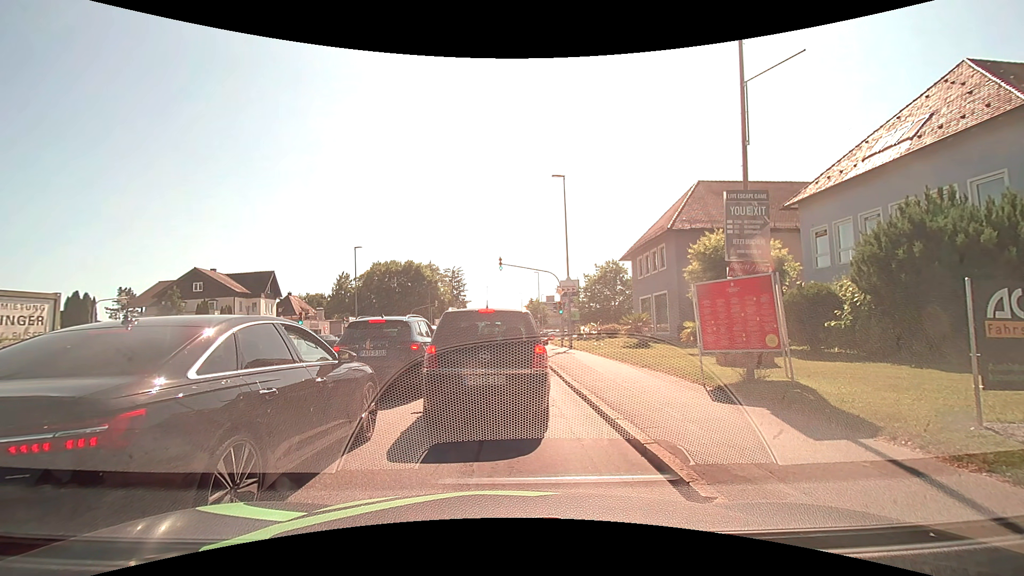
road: tertiary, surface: asphalt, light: Day
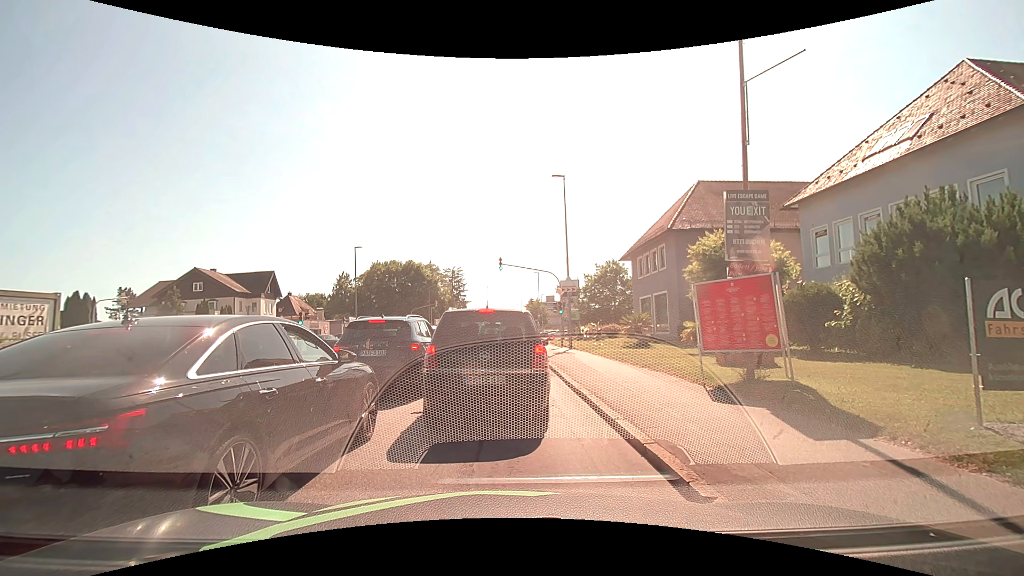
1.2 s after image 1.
(0.0, 0.0) m; 0°
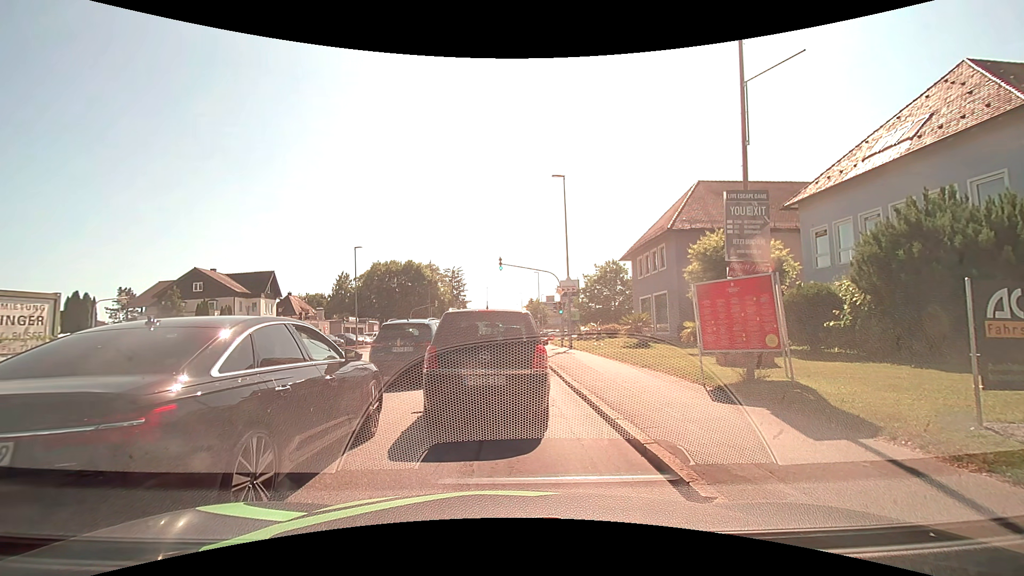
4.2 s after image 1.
(0.0, 0.0) m; 0°
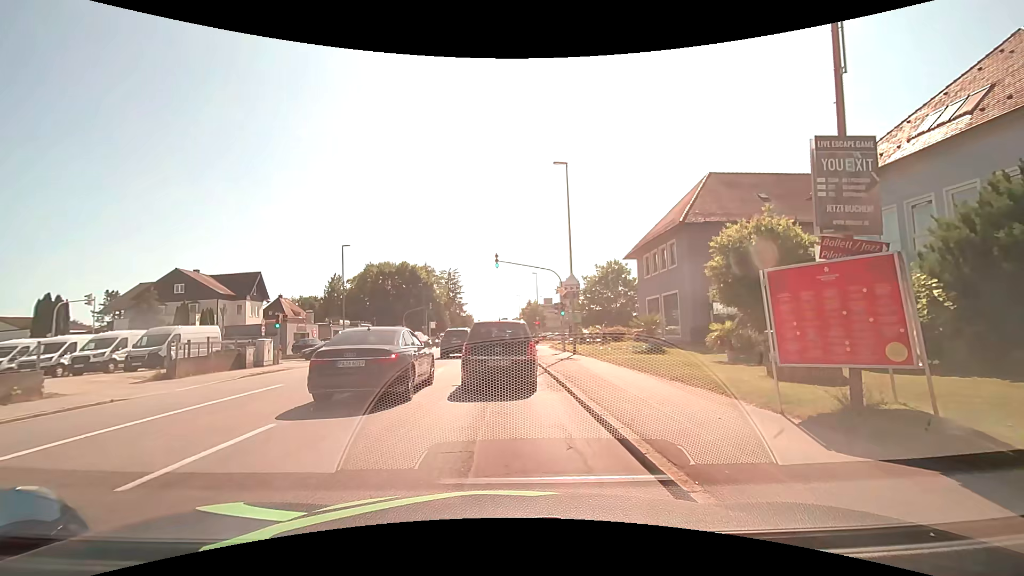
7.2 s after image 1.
(0.0, +3.1) m; -1°
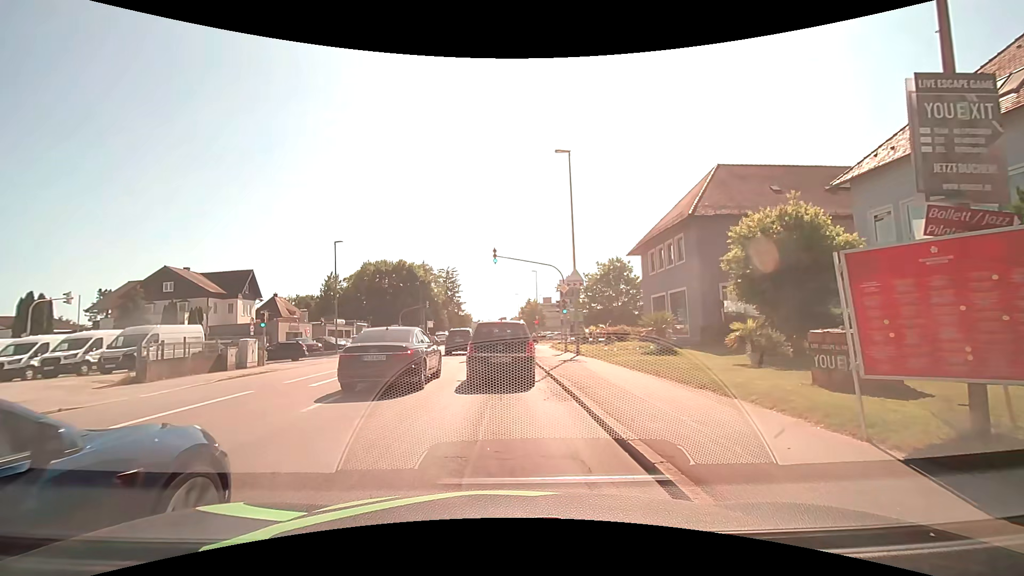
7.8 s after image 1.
(0.0, +1.7) m; +1°
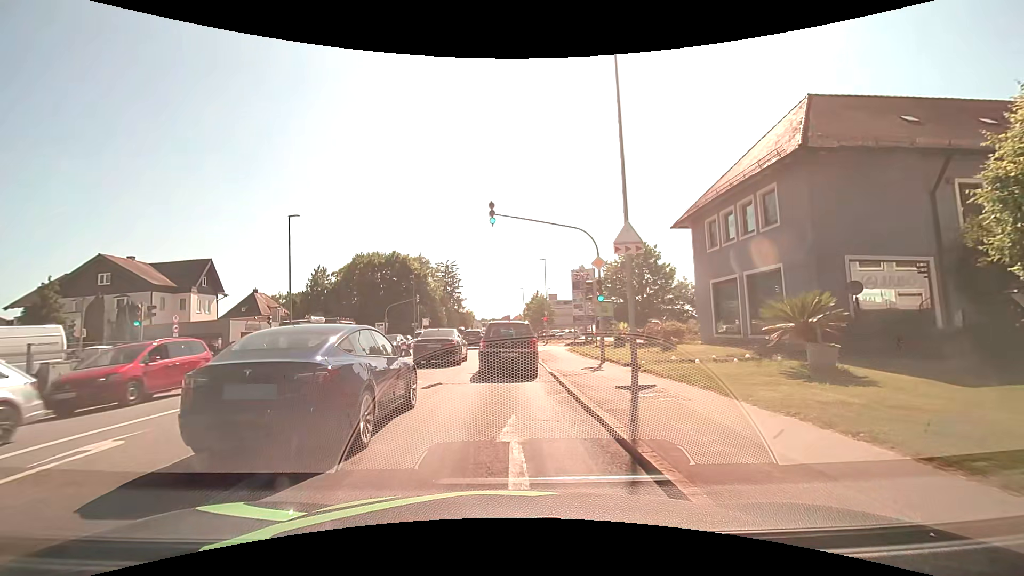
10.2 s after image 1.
(-0.1, +10.5) m; -1°
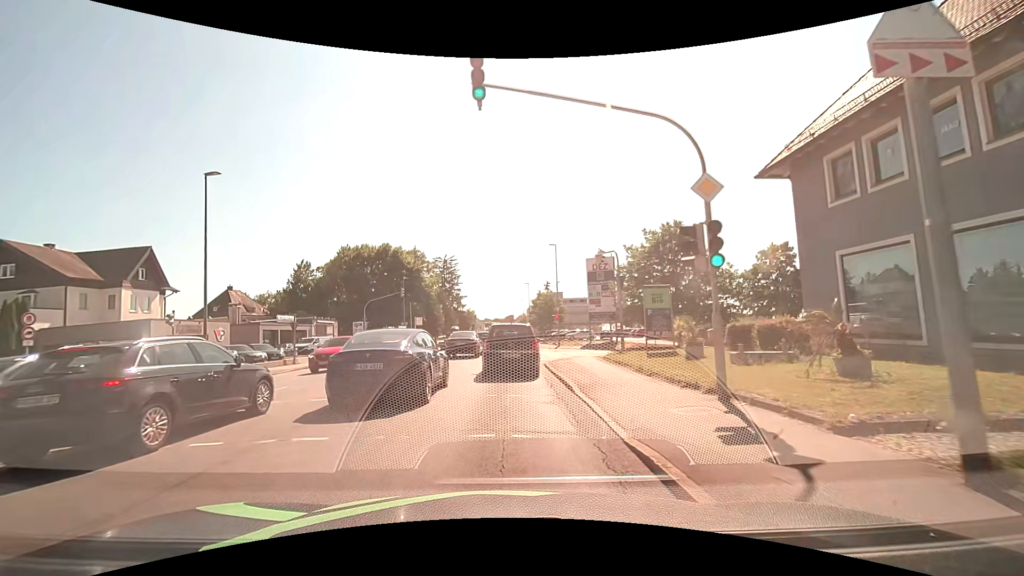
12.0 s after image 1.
(0.0, +10.2) m; 0°
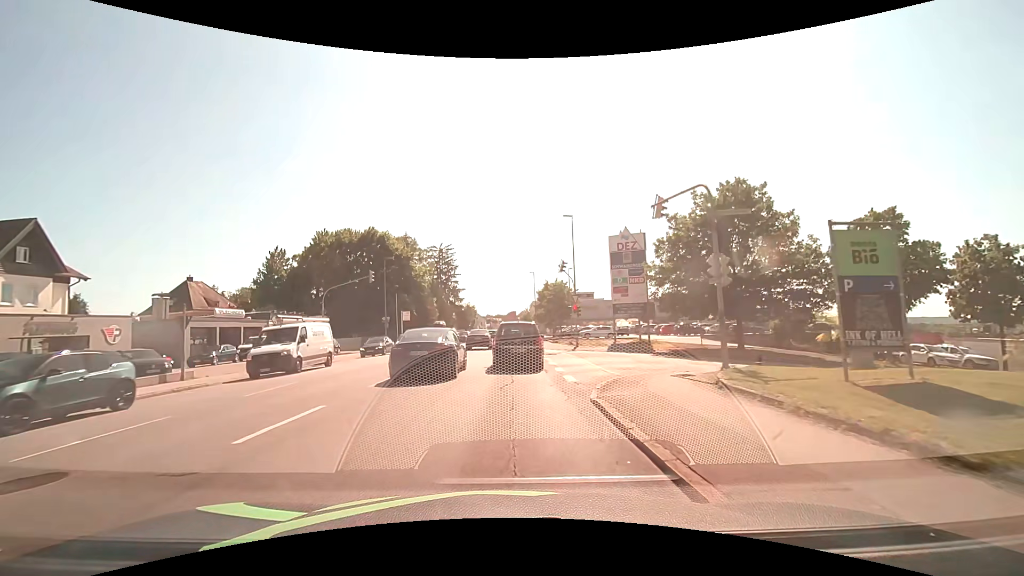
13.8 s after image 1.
(-0.2, +11.6) m; -1°
